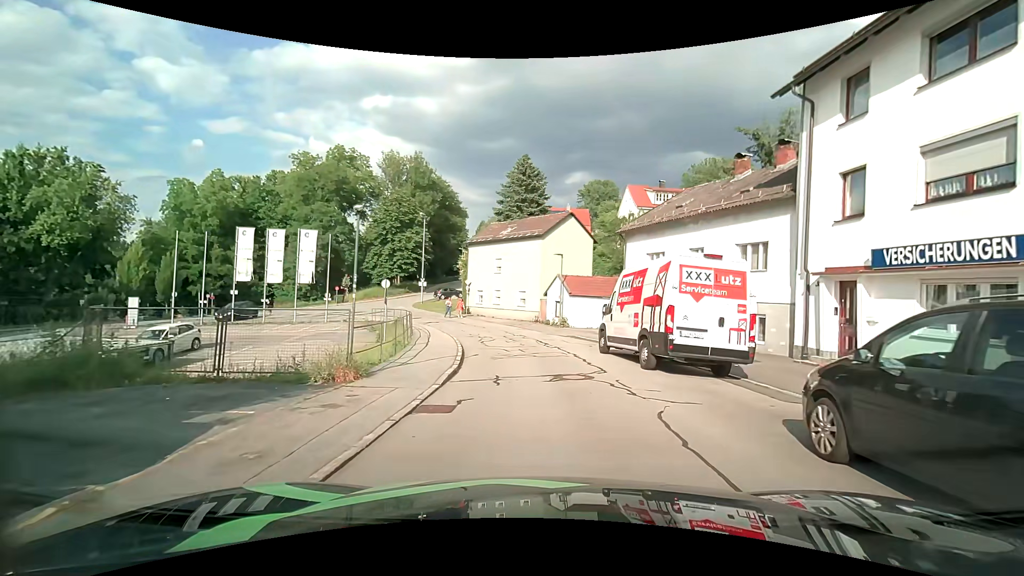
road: residential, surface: asphalt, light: Day
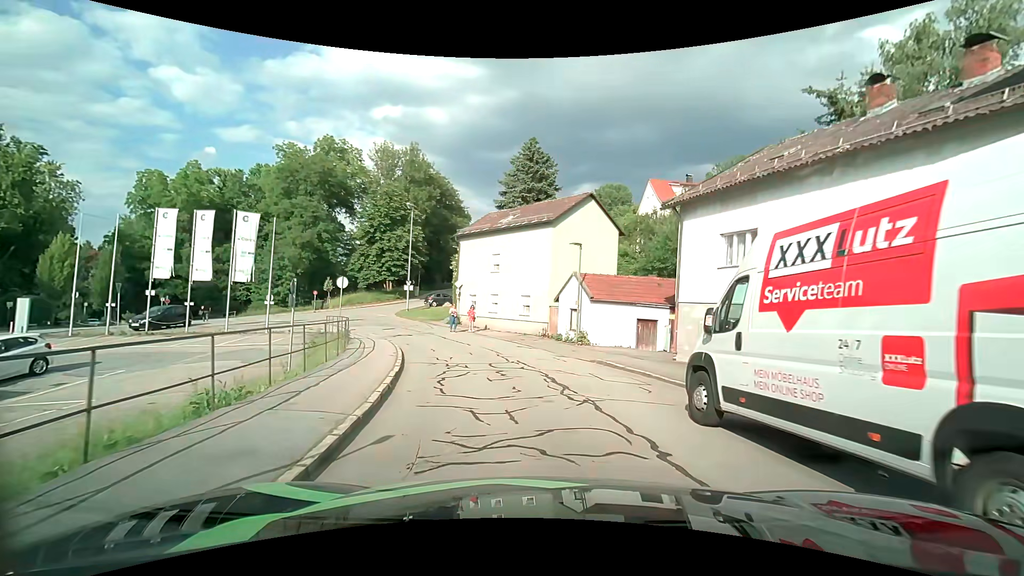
(0.0, +9.2) m; -2°
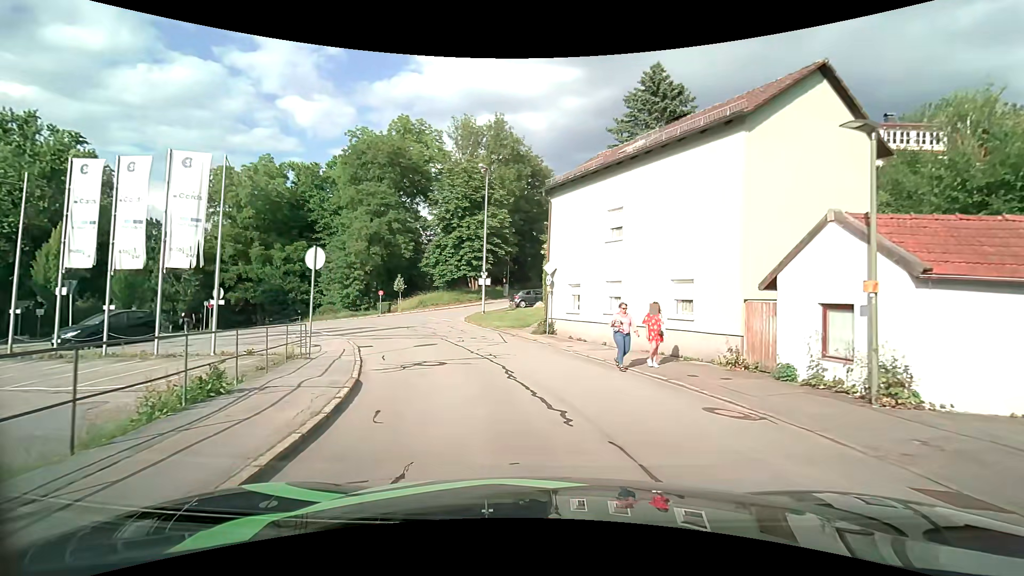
(-1.1, +14.3) m; -10°
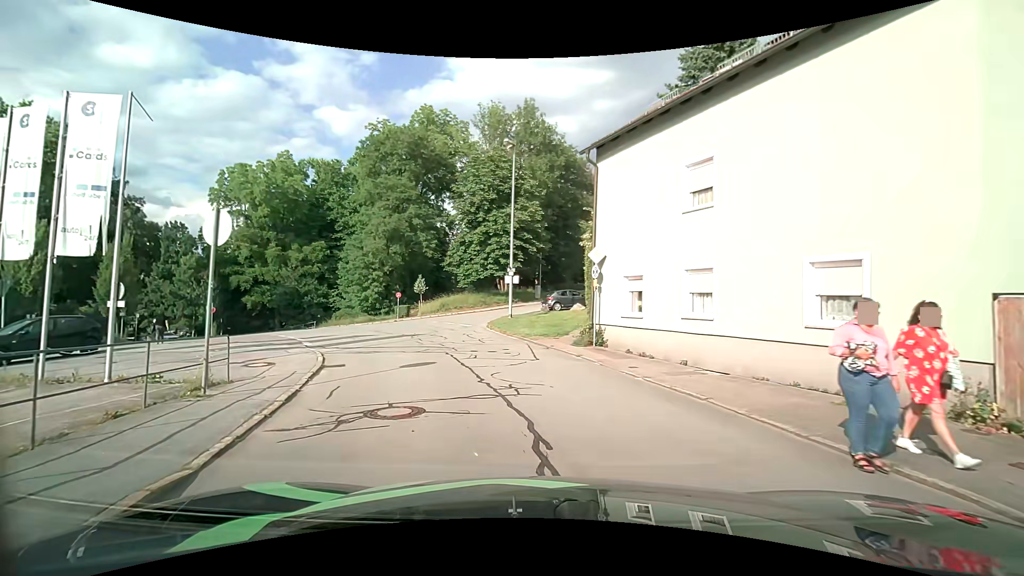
(-0.2, +5.7) m; -4°
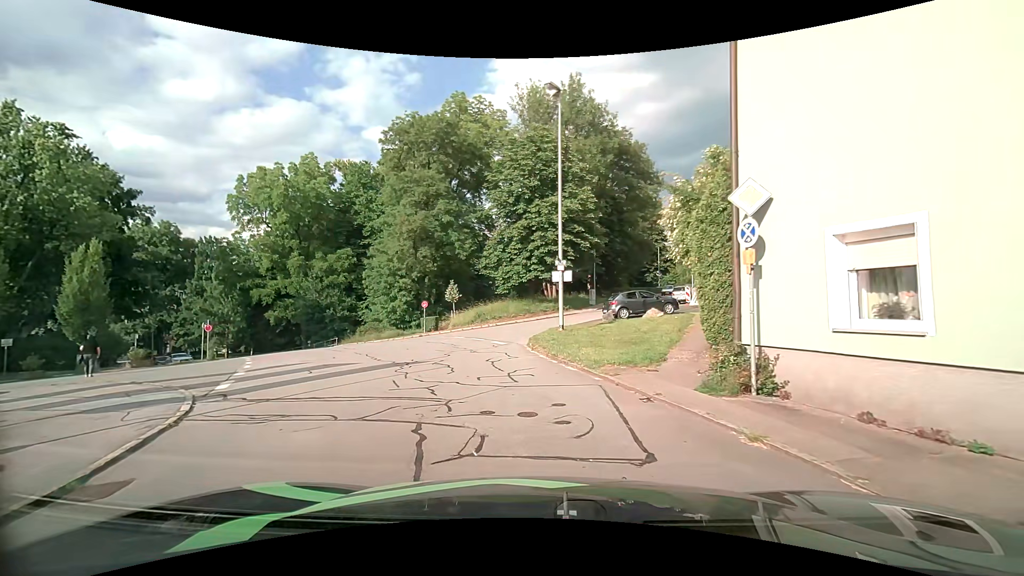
(-0.3, +8.2) m; -5°
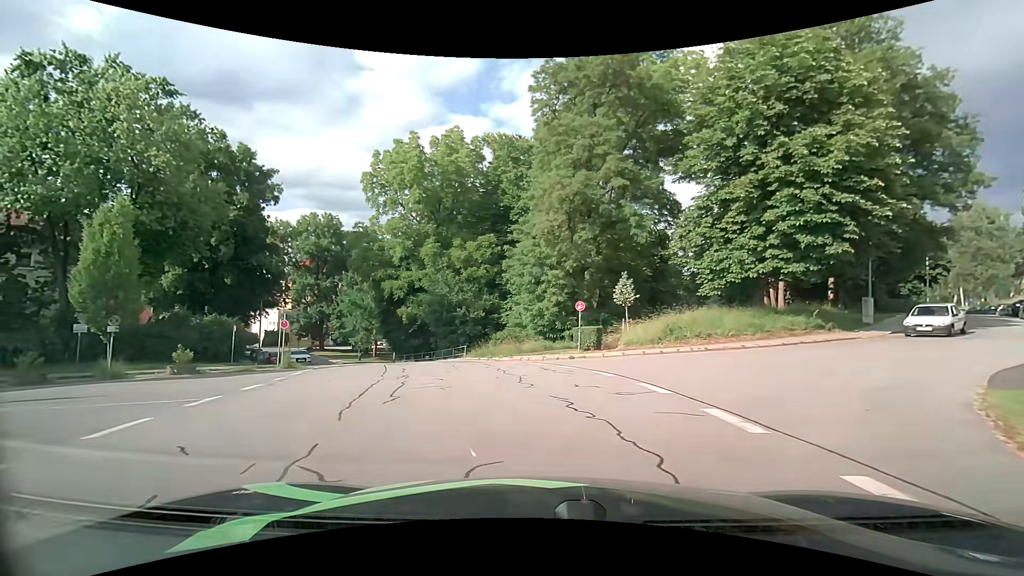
(-2.3, +14.2) m; -20°
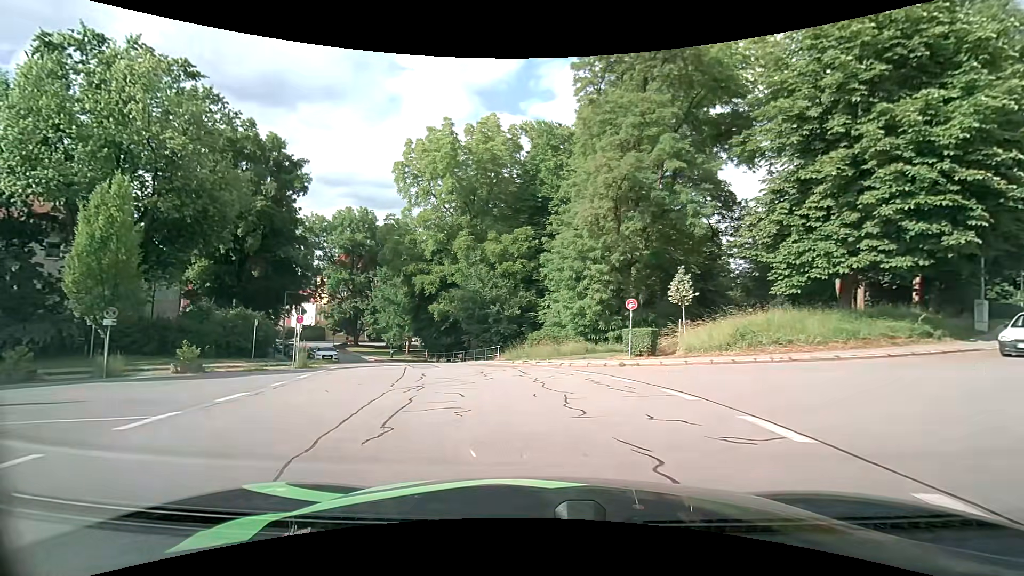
(-0.1, +3.1) m; -4°
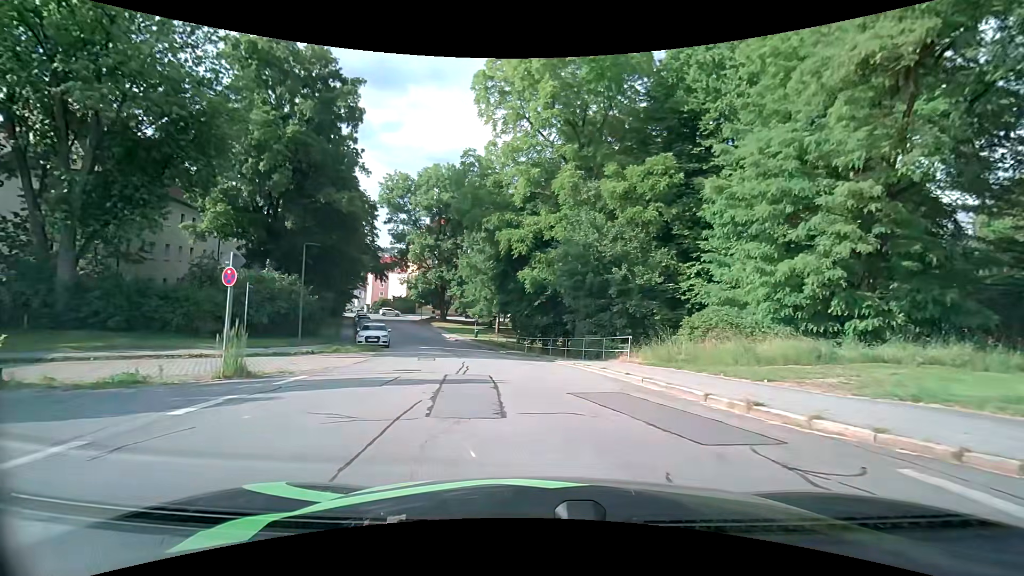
(-1.8, +13.6) m; -11°
